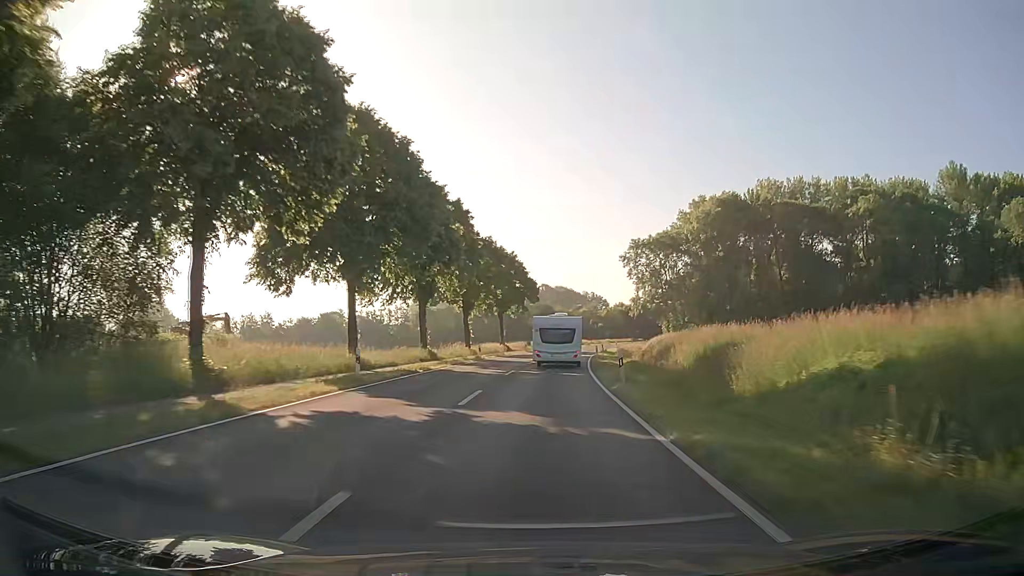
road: secondary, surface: asphalt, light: Day
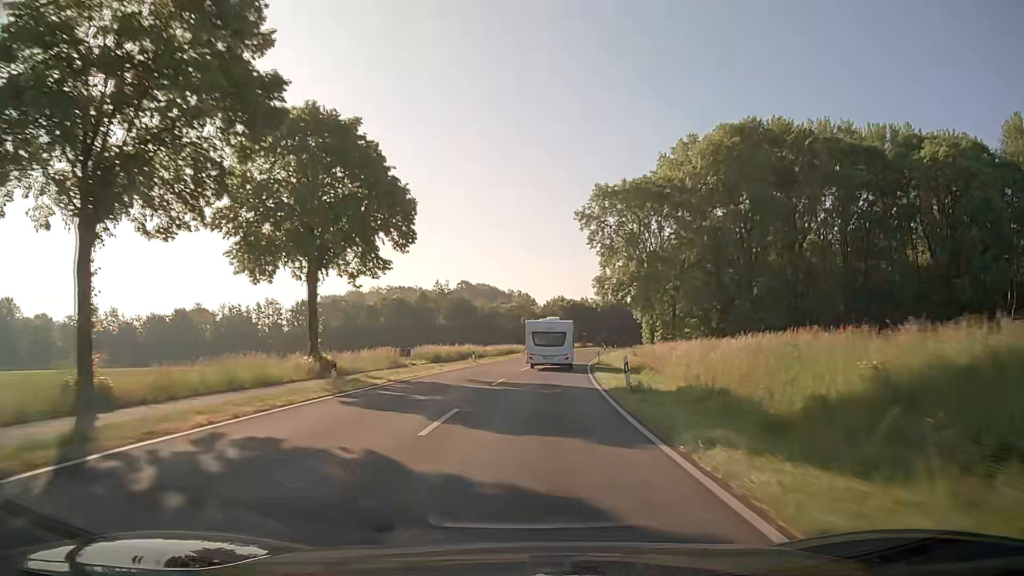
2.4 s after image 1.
(+2.9, +51.8) m; +6°
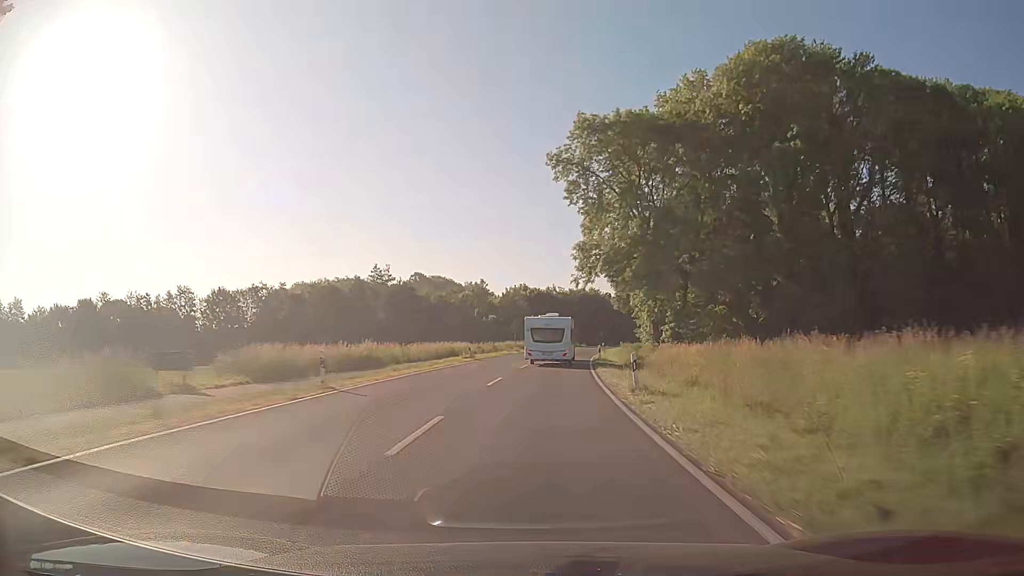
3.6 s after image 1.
(+0.8, +26.2) m; +3°
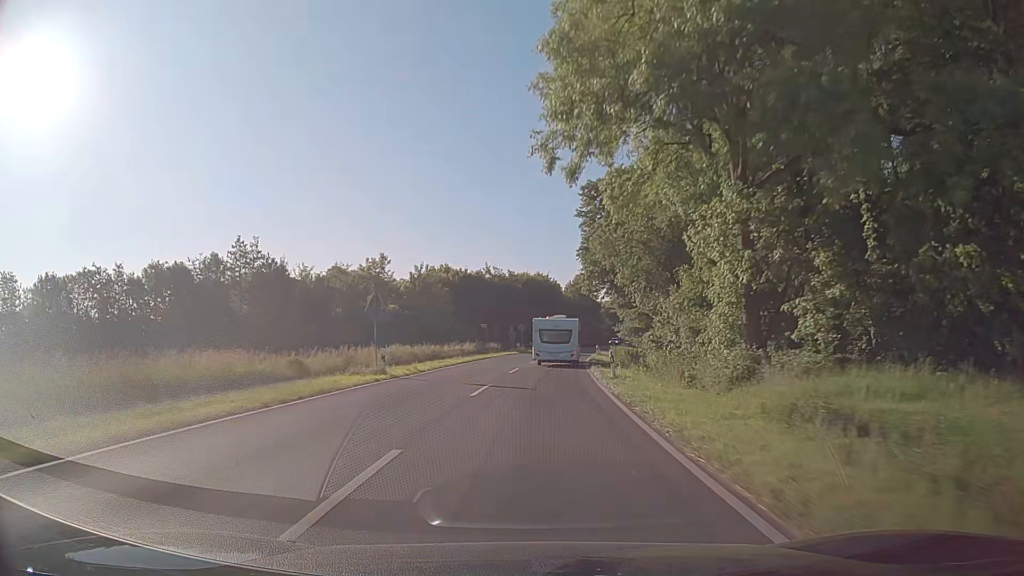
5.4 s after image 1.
(+1.9, +39.5) m; +5°
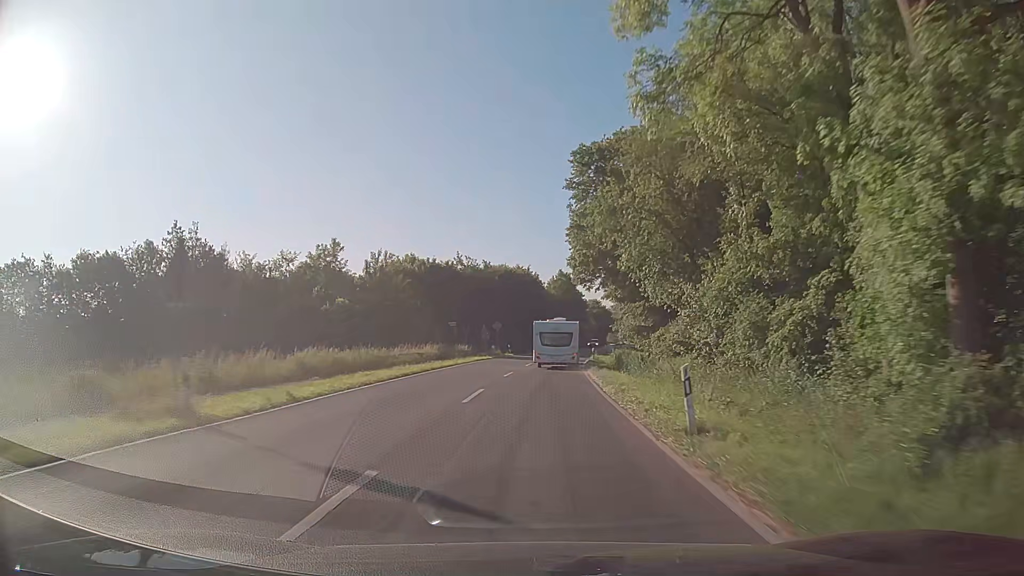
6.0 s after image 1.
(+0.2, +13.3) m; +1°
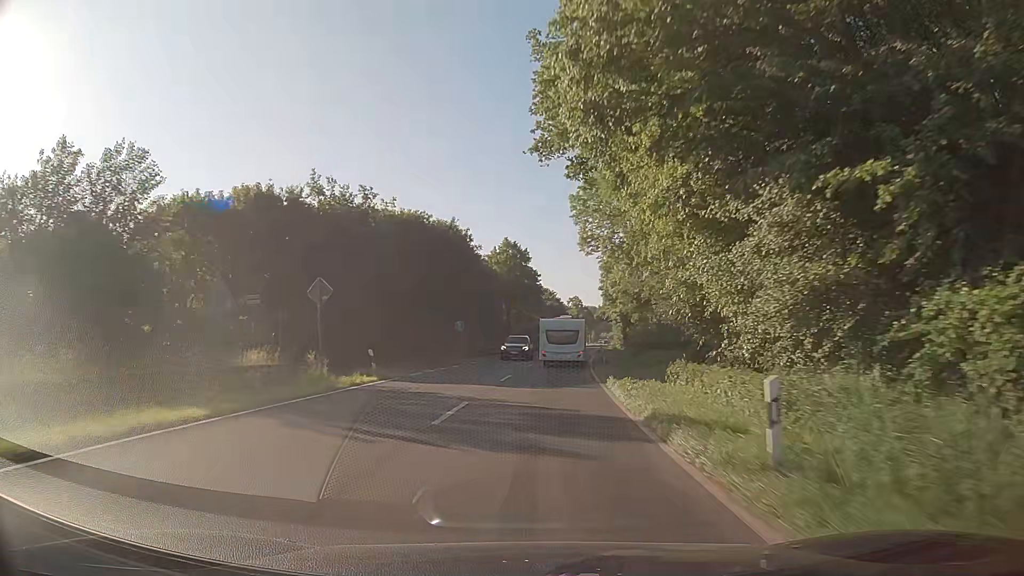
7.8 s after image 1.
(+1.6, +40.0) m; +5°
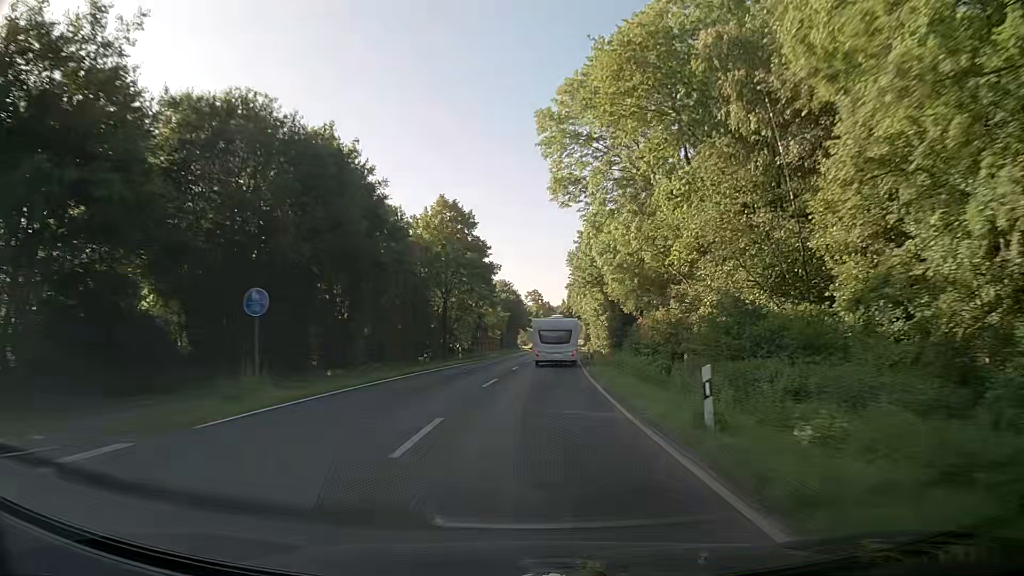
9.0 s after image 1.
(+0.8, +26.9) m; +3°
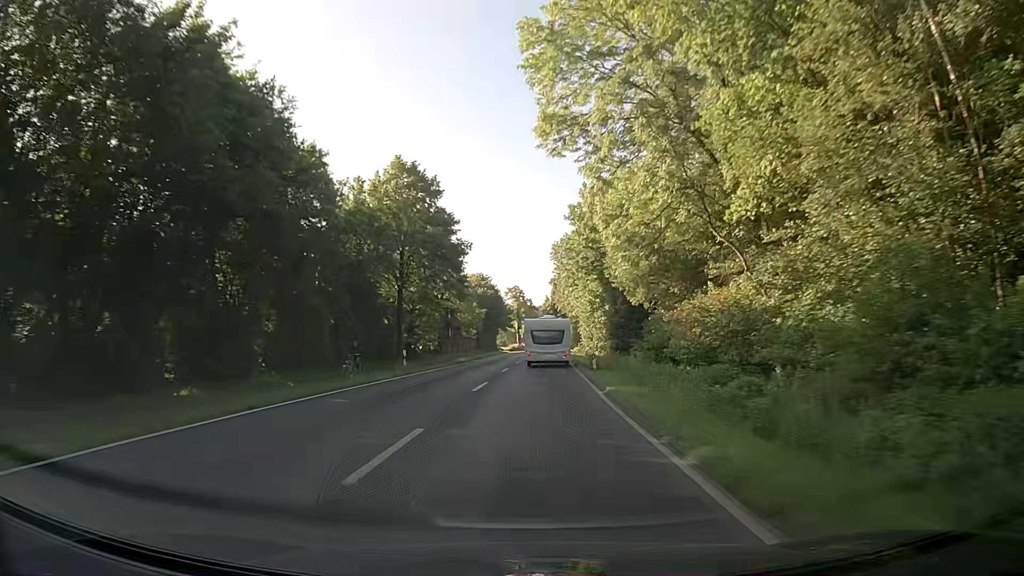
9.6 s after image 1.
(+0.2, +13.5) m; +2°
